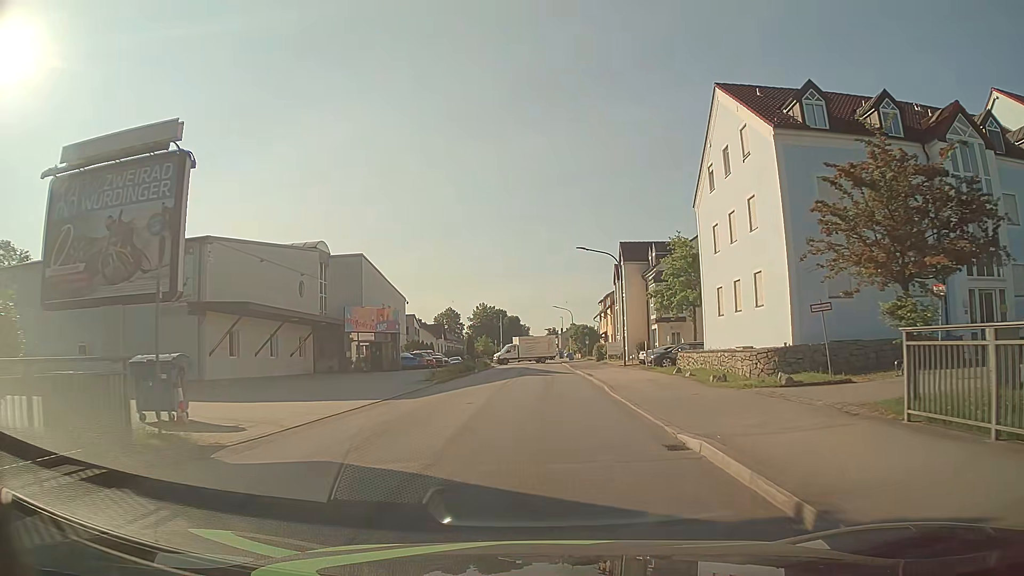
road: unclassified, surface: asphalt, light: Day
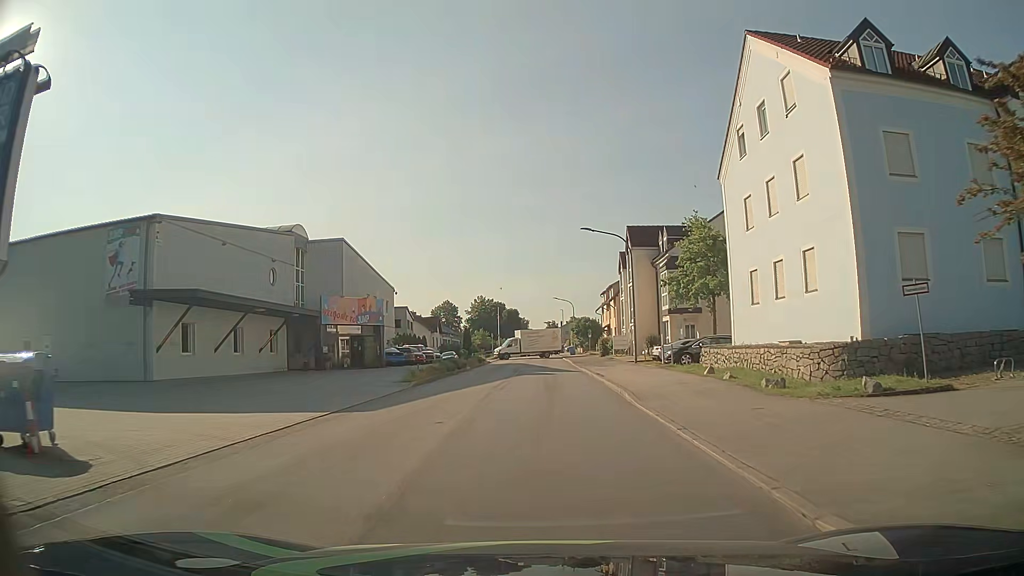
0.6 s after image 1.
(0.0, +4.9) m; 0°
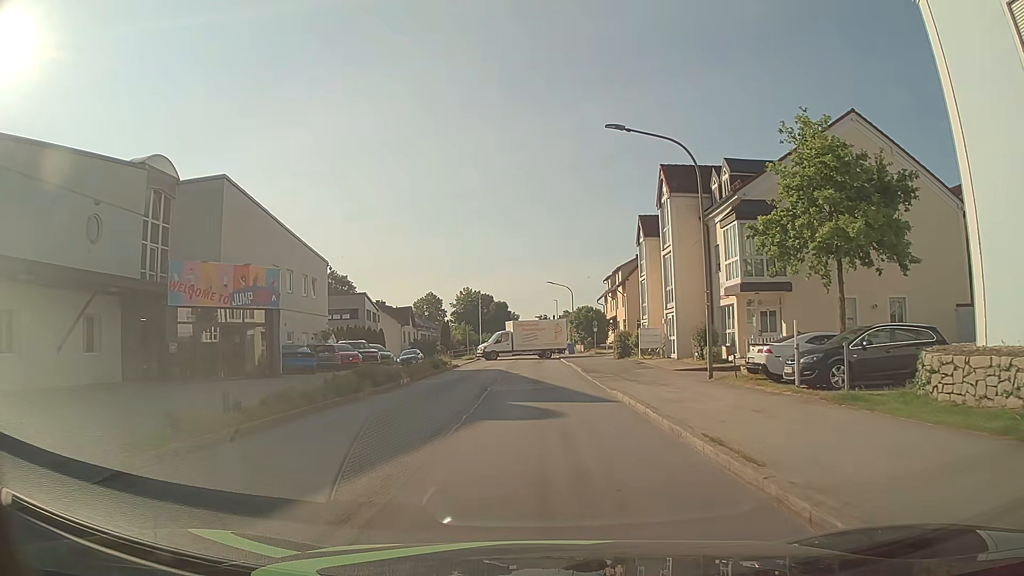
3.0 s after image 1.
(+0.1, +17.4) m; +1°
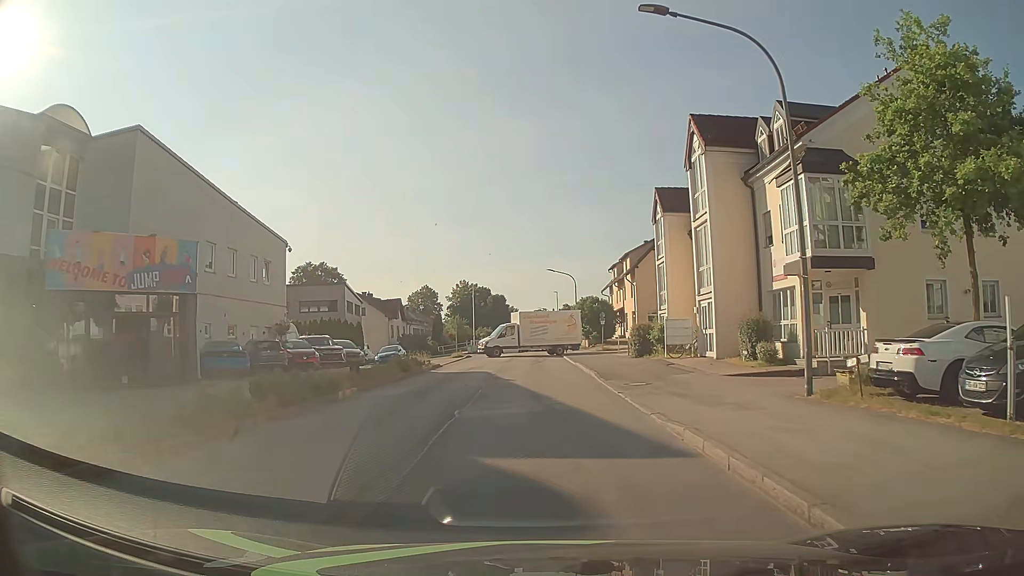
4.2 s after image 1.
(0.0, +7.3) m; 0°
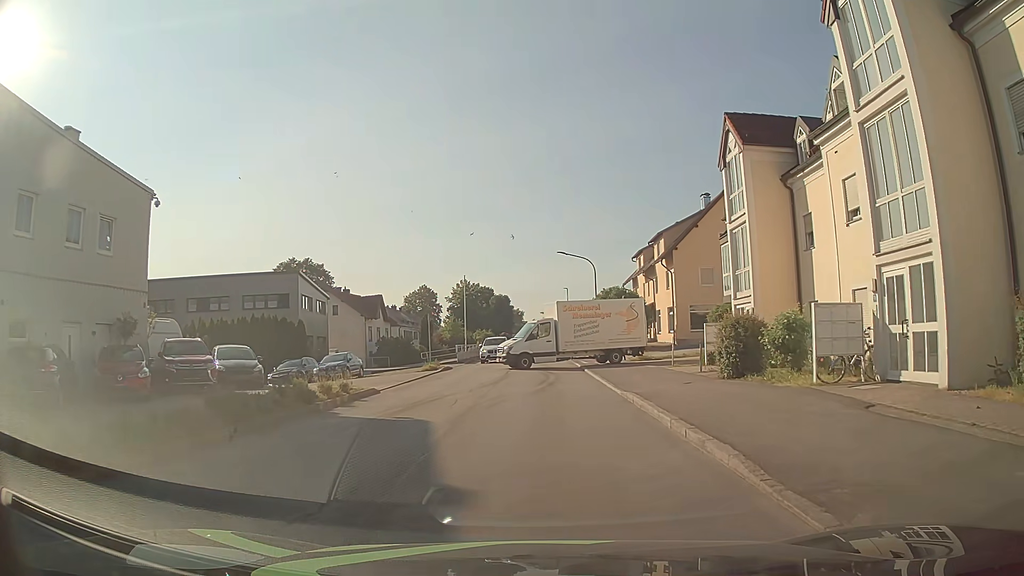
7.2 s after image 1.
(-0.1, +14.7) m; -1°
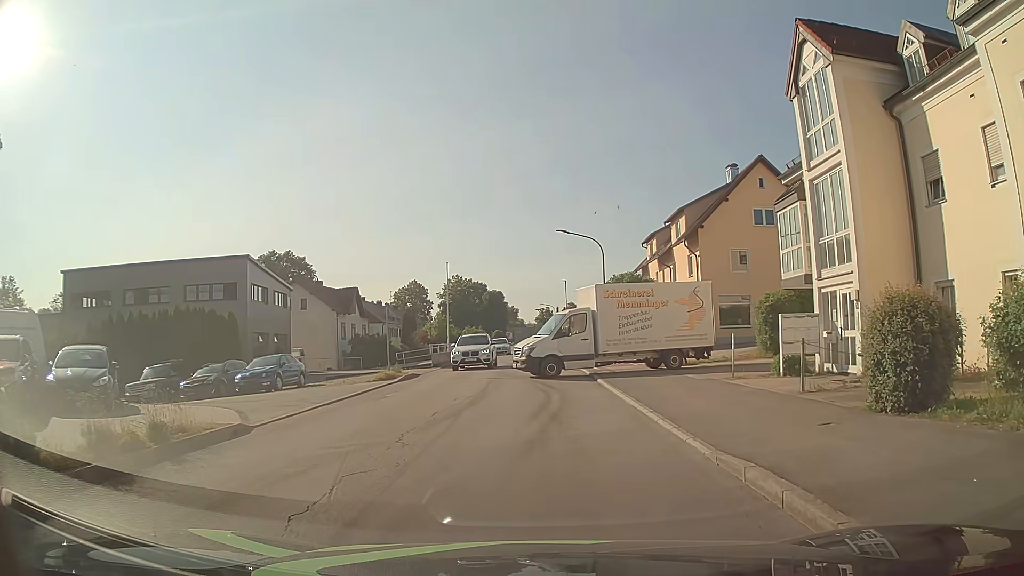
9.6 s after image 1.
(0.0, +8.7) m; 0°
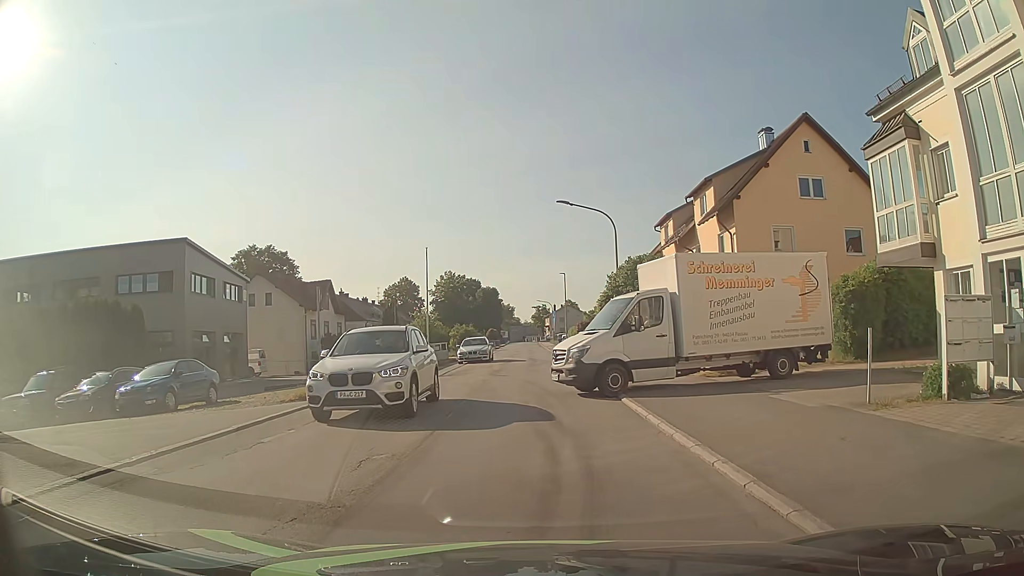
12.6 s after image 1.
(0.0, +7.7) m; +2°
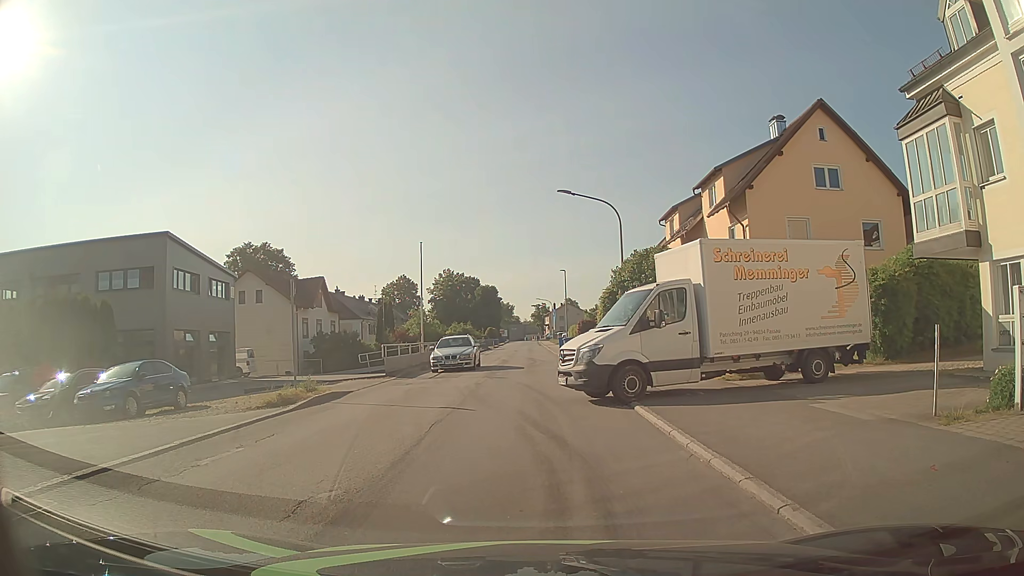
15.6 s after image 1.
(0.0, +1.9) m; 0°
